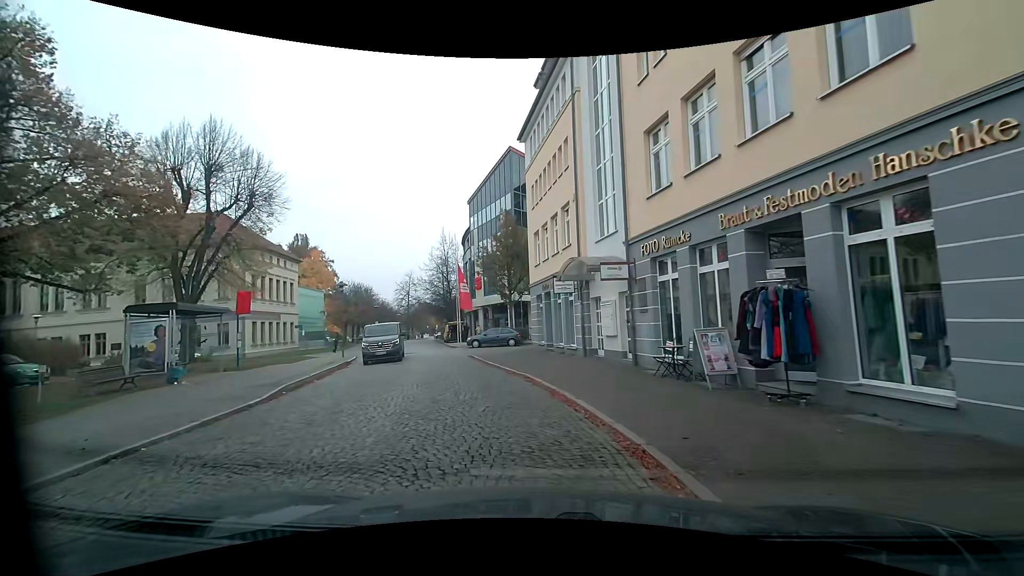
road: residential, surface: sett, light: Day
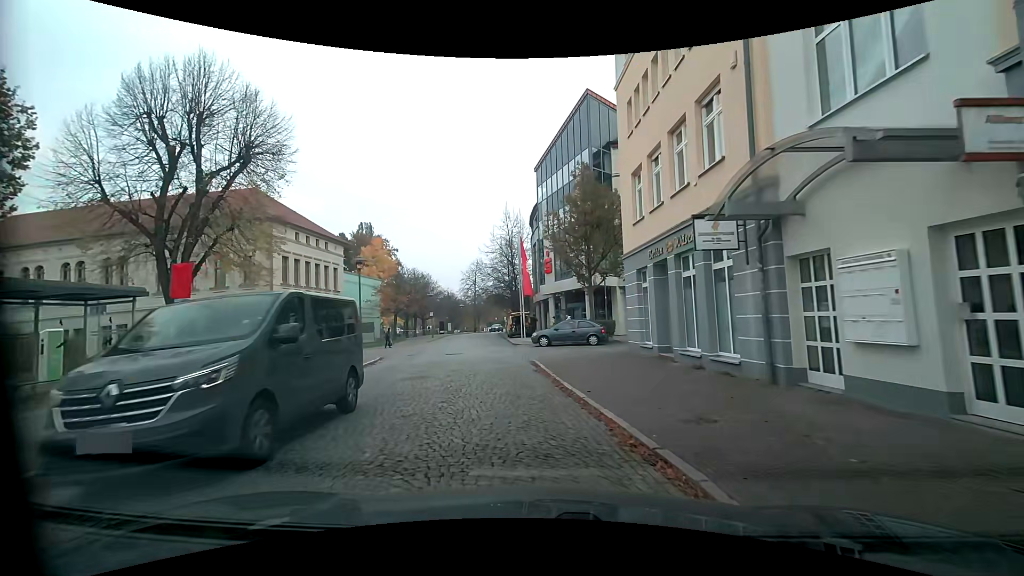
(-0.8, +9.6) m; -10°
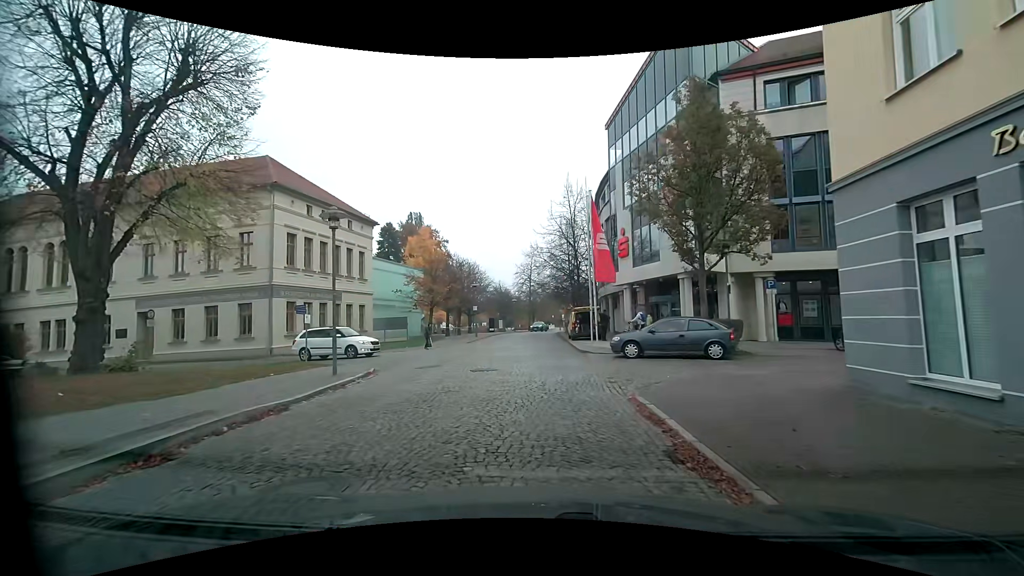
(-0.7, +9.5) m; -5°
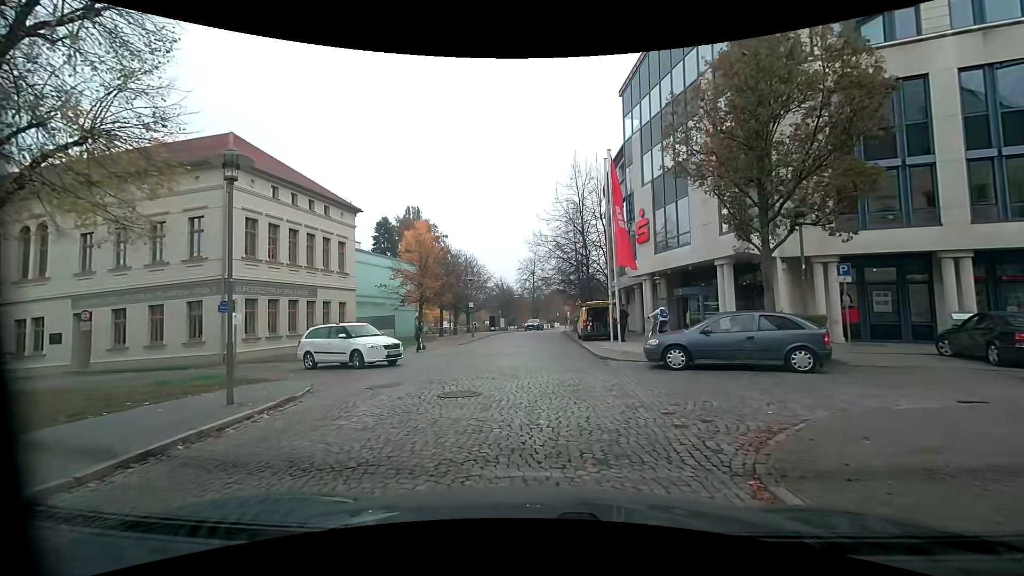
(0.0, +4.7) m; -1°
